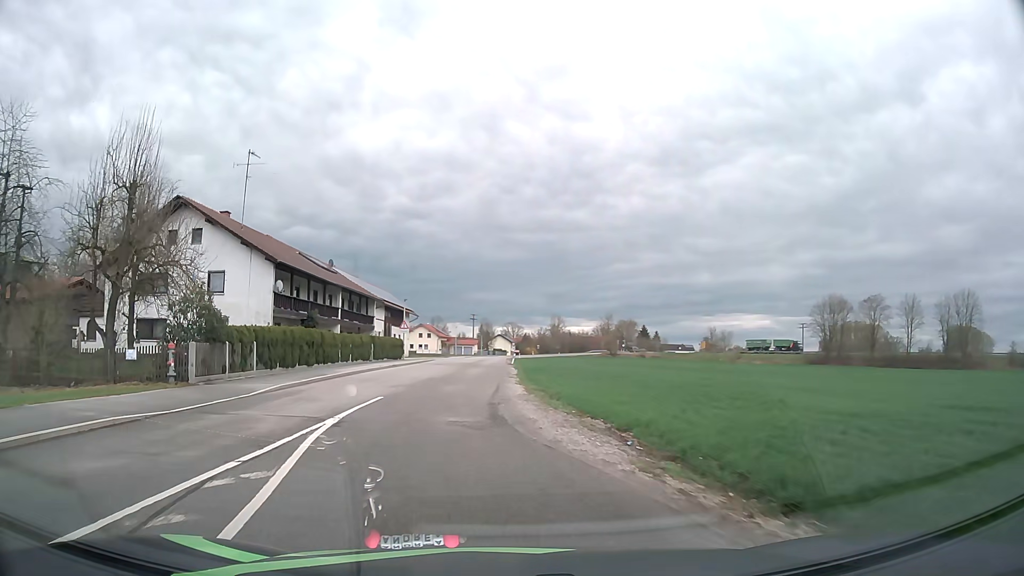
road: unclassified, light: Day
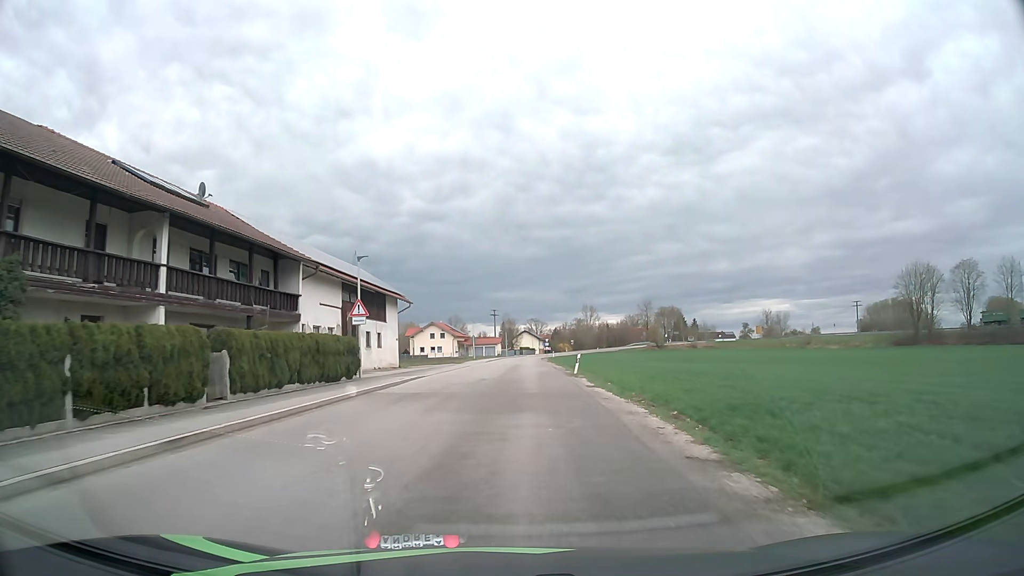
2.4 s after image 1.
(-1.7, +30.0) m; -2°
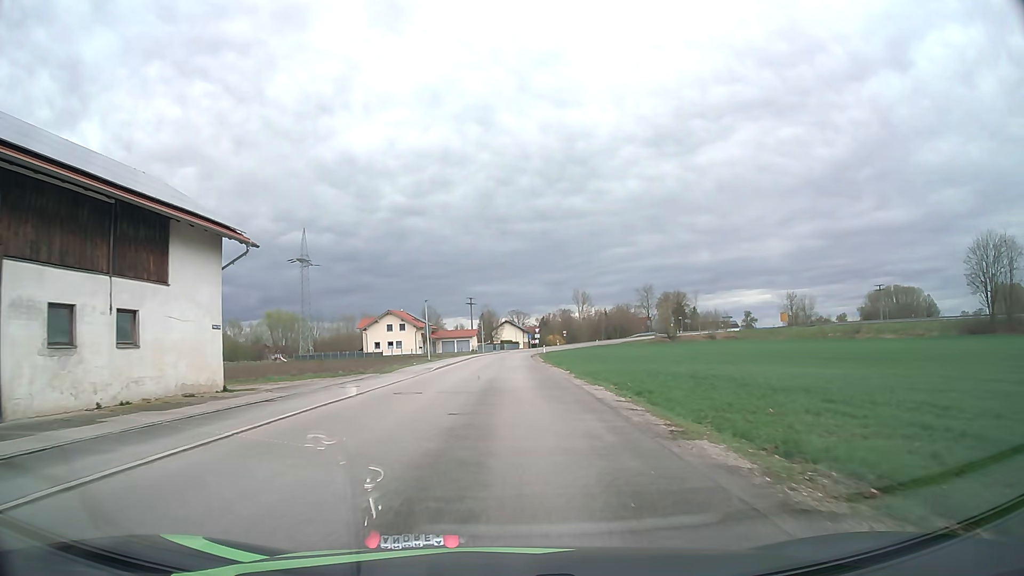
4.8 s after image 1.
(+0.5, +31.6) m; +1°
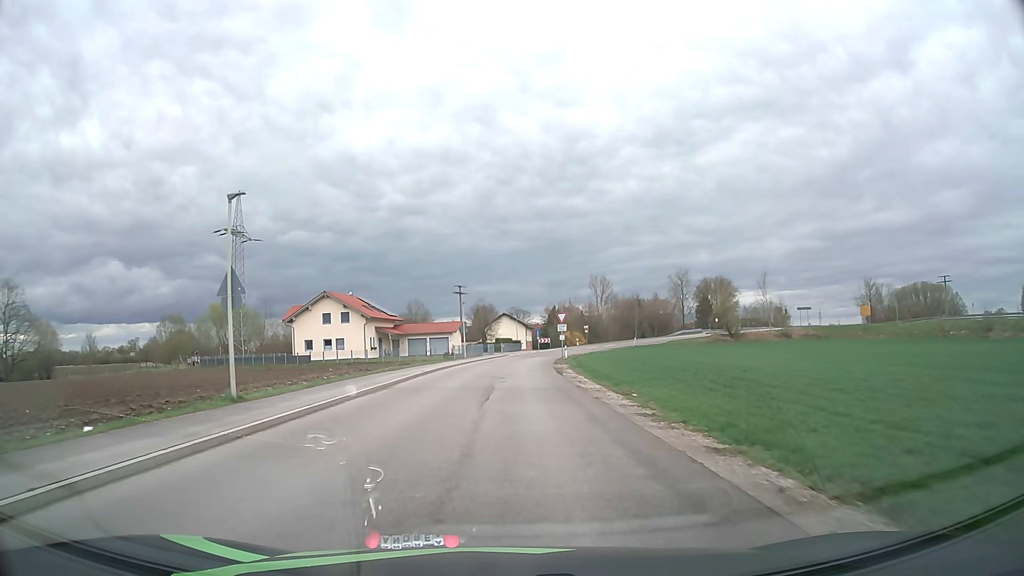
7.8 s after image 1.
(+0.1, +41.0) m; 0°
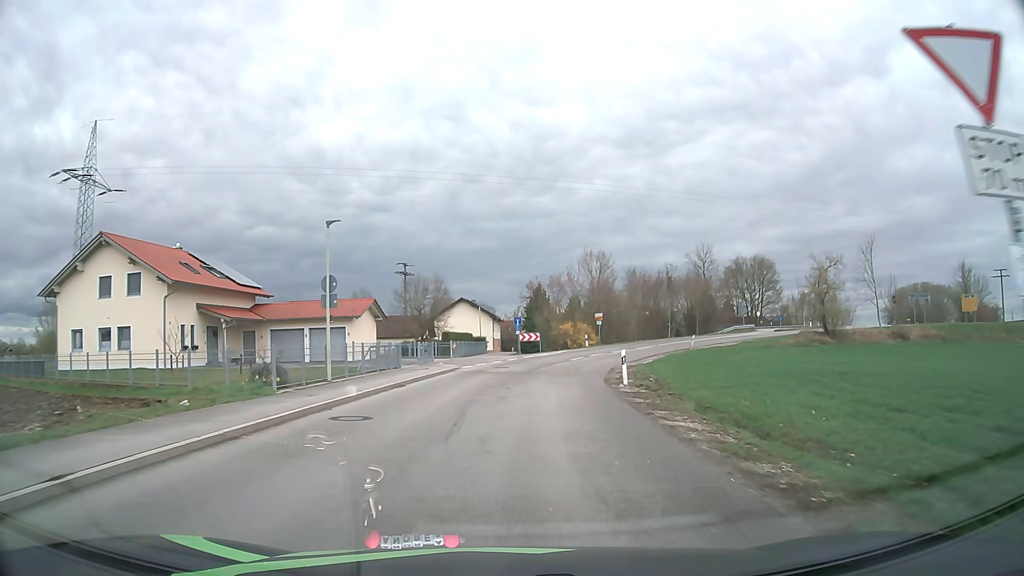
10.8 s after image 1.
(+0.5, +41.3) m; +3°
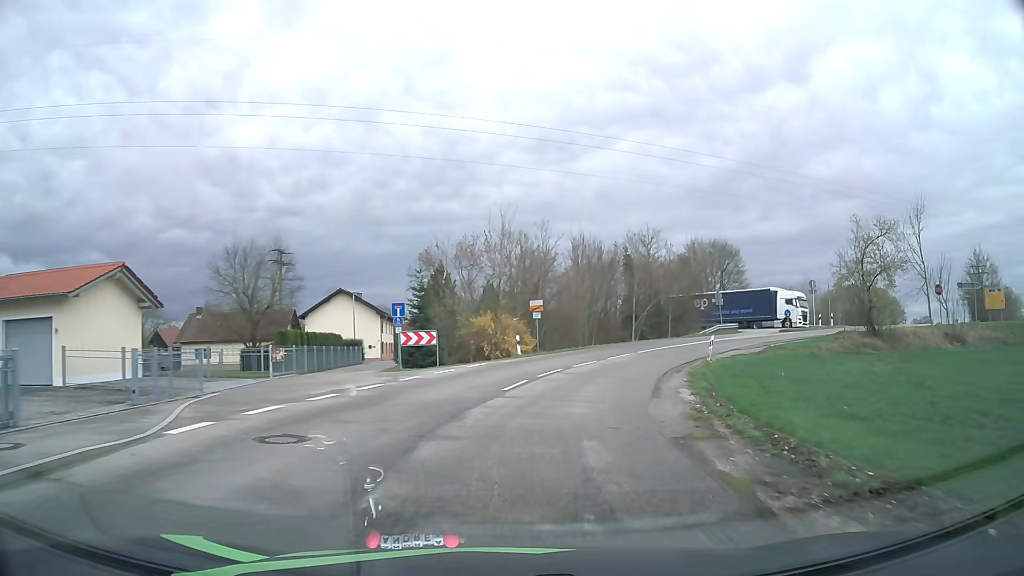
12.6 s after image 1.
(+1.3, +22.7) m; +8°
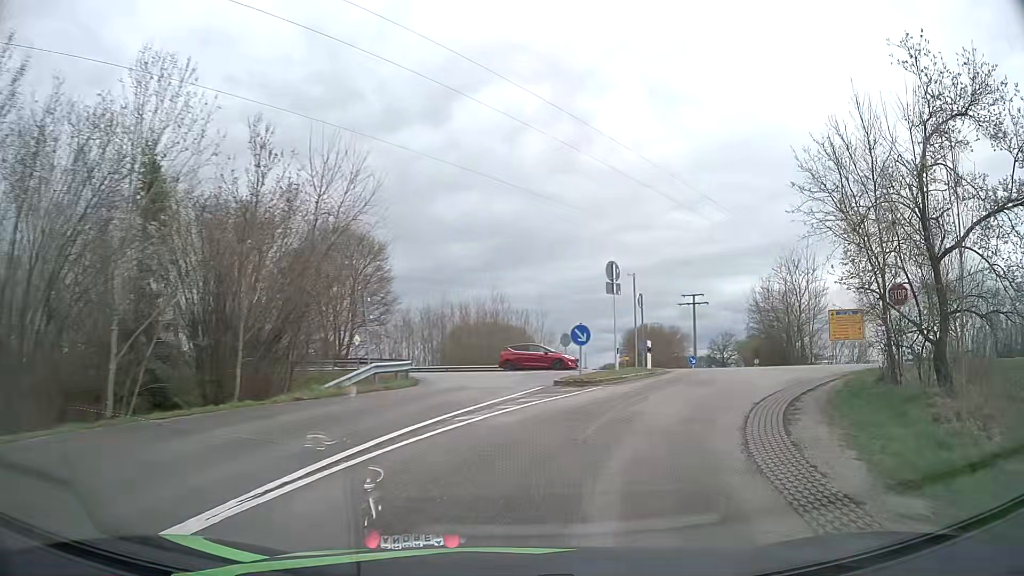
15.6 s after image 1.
(+8.1, +32.5) m; +33°
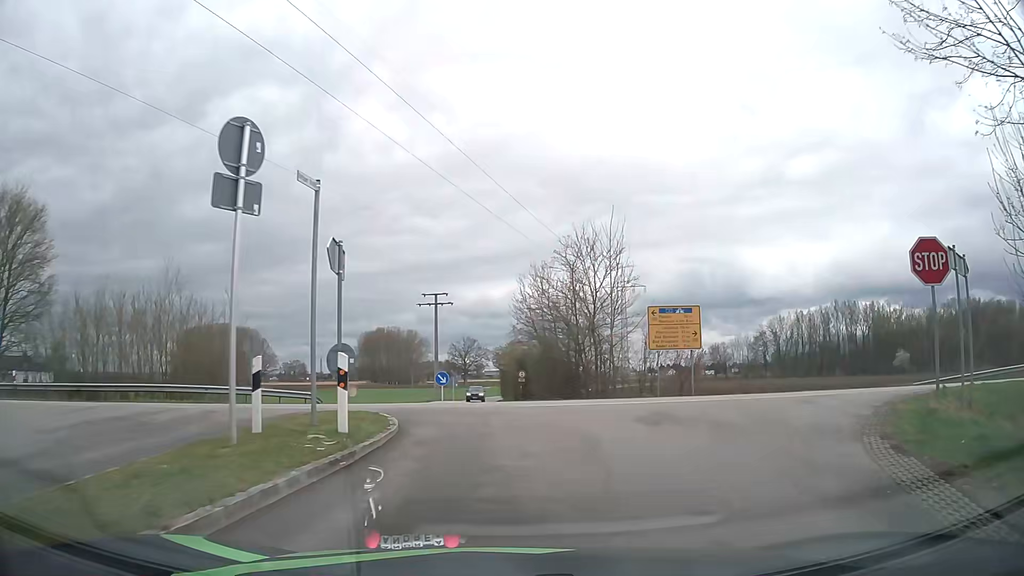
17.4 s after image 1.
(+3.2, +15.2) m; +22°
(0, +10) (0, +20) (+1, +30) (-1, +40) (-9, +46) (-19, +46) (-29, +45) (-38, +43) (-48, +40) (-58, +38) m
